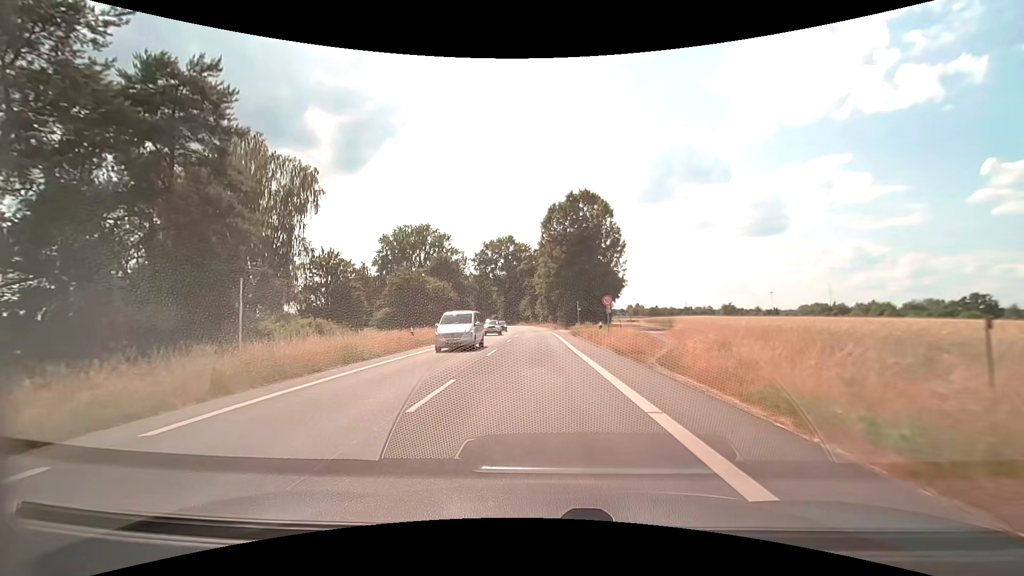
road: secondary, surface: asphalt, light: Day
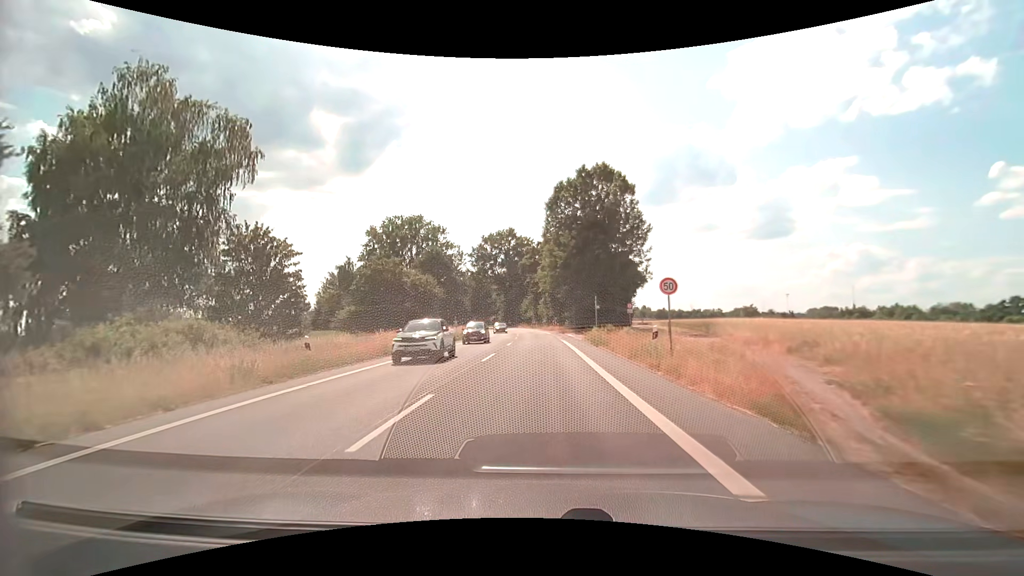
(0.0, +14.2) m; 0°
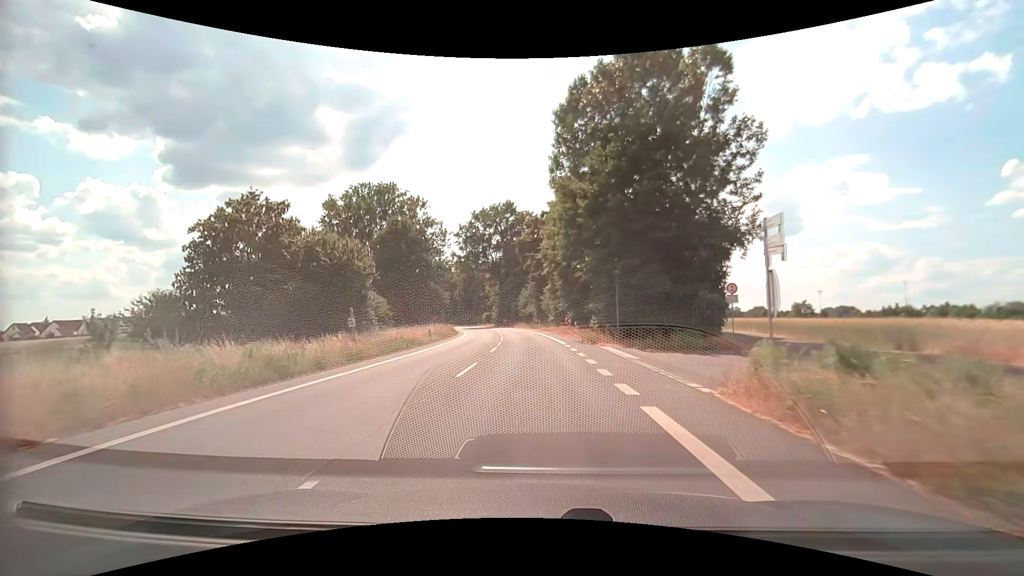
(-0.2, +28.7) m; -1°
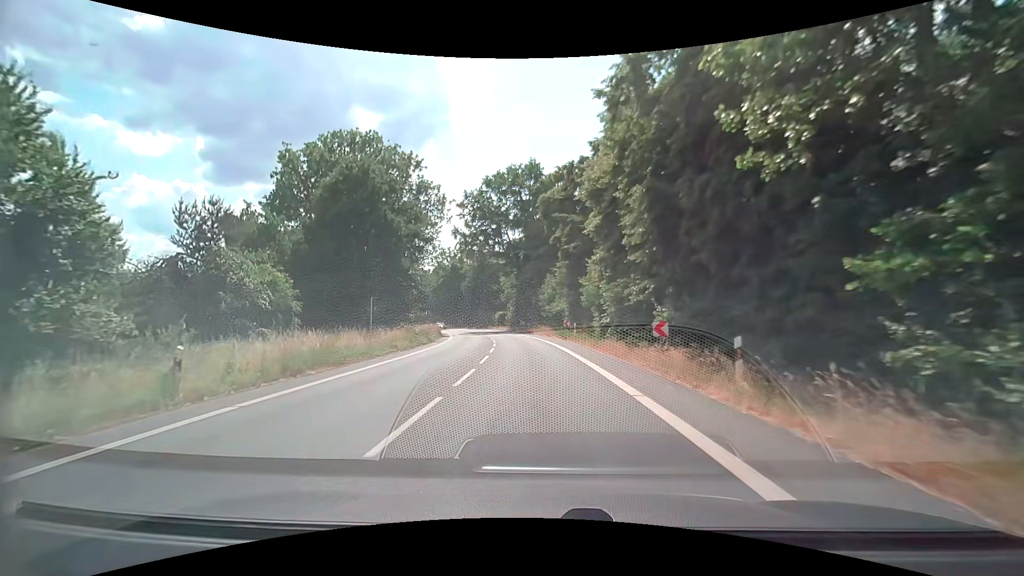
(-0.6, +28.2) m; -3°
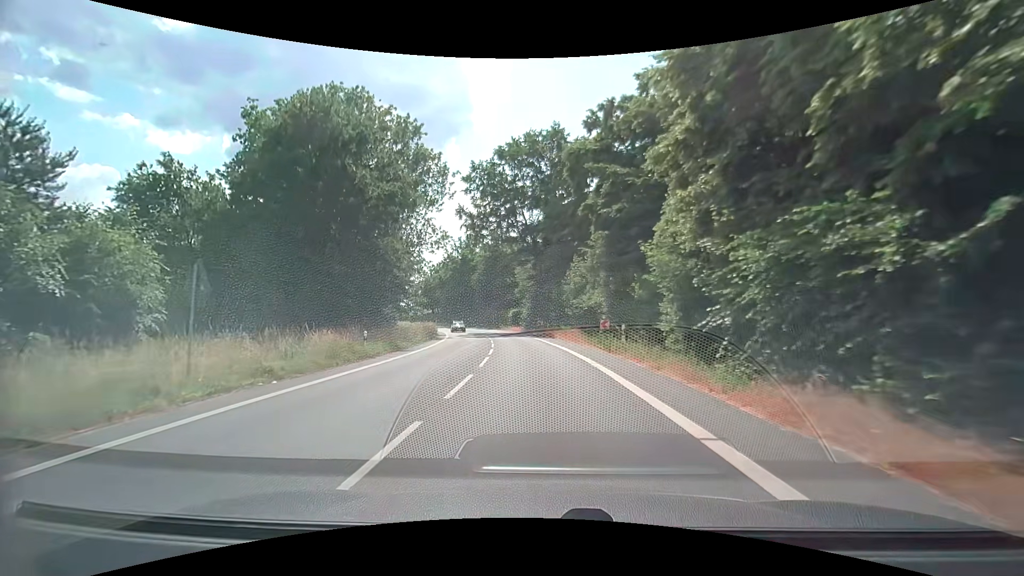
(-0.3, +14.1) m; -2°
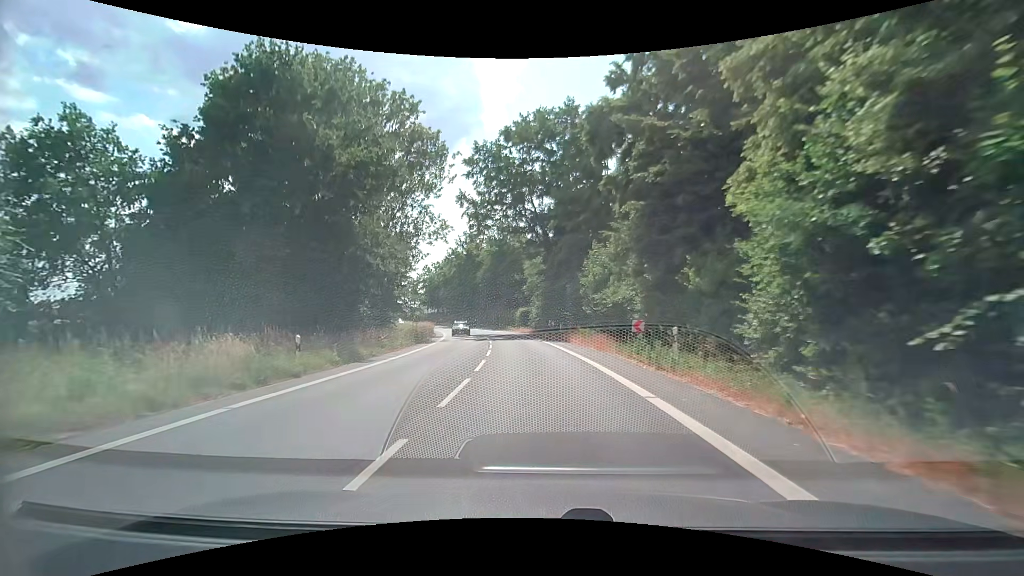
(-0.1, +7.1) m; -1°
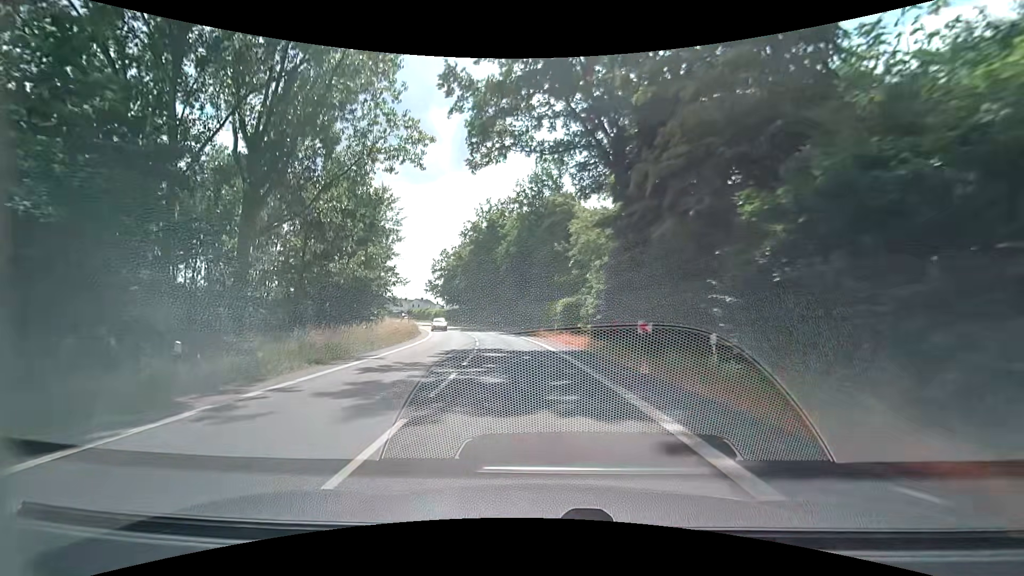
(-1.3, +29.2) m; -5°
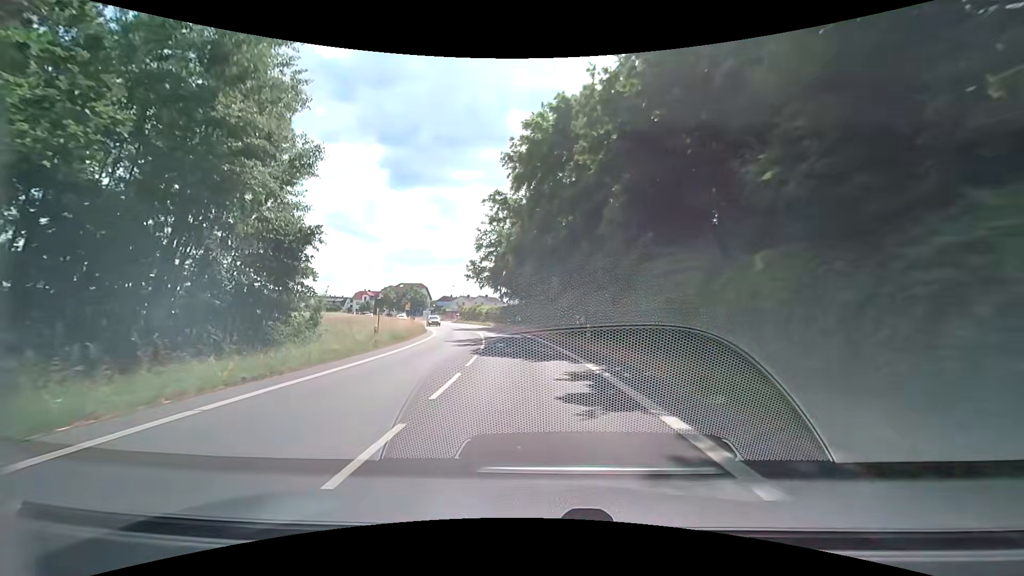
(-3.0, +36.8) m; -9°
(0, +10) (-1, +20) (-2, +30) (-3, +40) (-5, +50) (-7, +60) (-9, +69) (-12, +79) (-15, +88) (-18, +98) m
